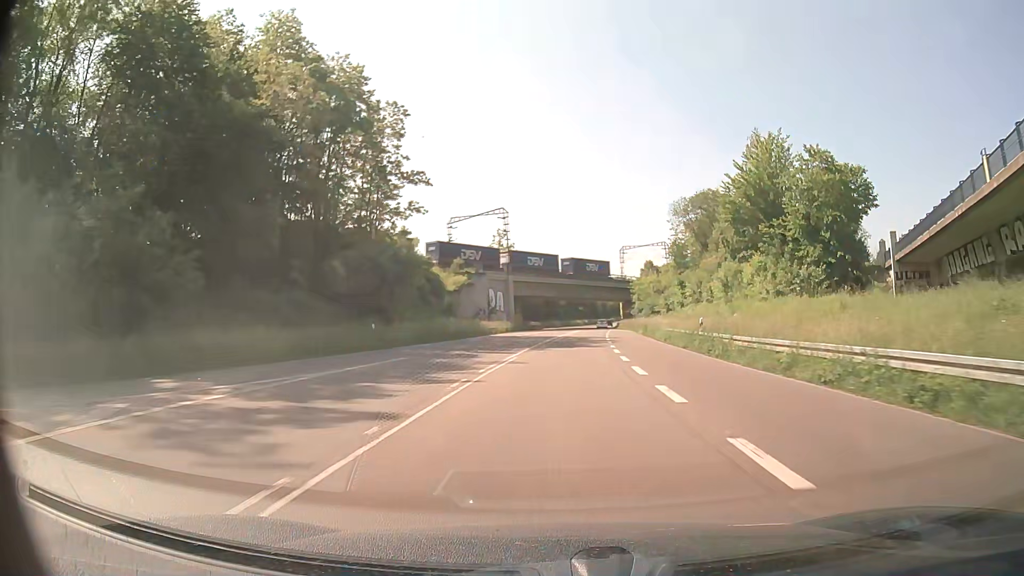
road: primary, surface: asphalt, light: Day
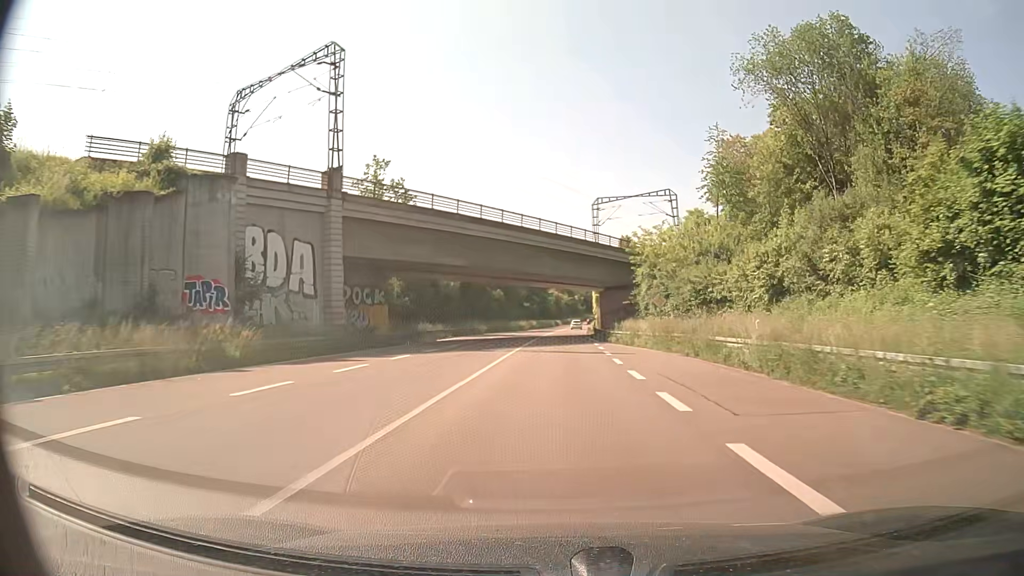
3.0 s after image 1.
(+2.9, +59.5) m; +5°
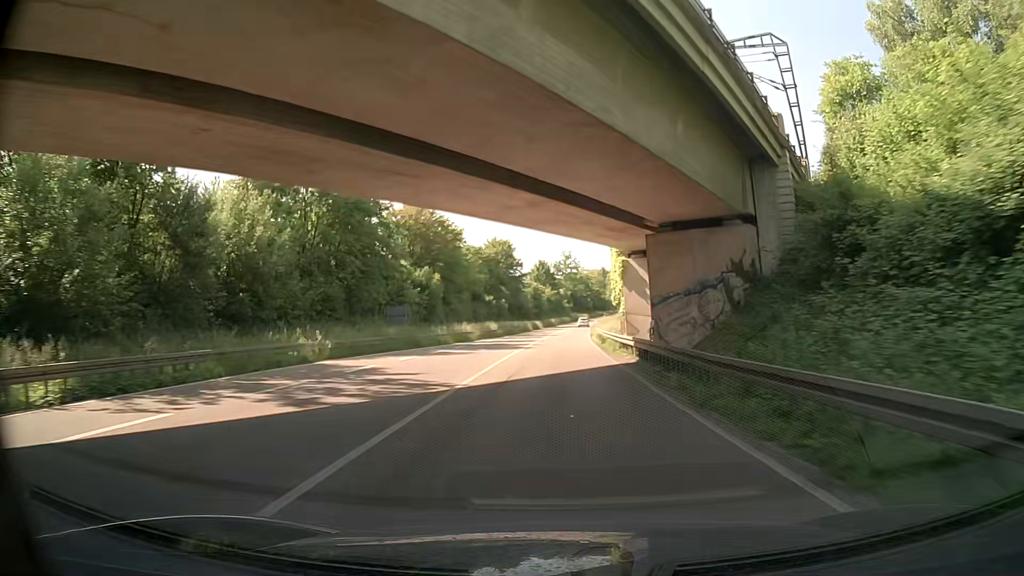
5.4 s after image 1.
(+0.6, +47.7) m; +2°
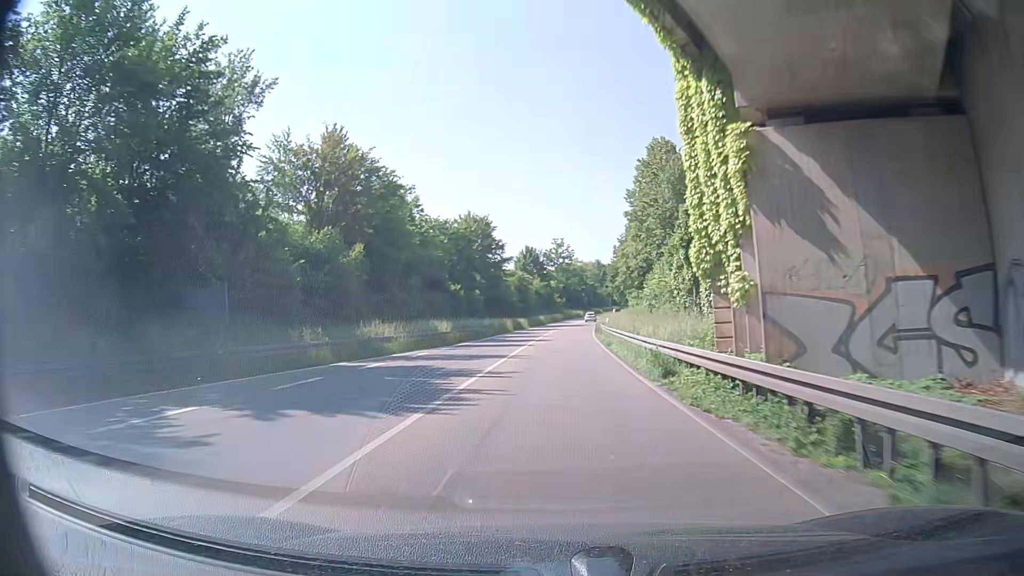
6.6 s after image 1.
(+0.4, +24.0) m; +1°
(0, +10) (0, +20) (0, +30) (+1, +40) (+1, +50) (+1, +60) (+2, +70) (+3, +80) (+4, +90) (+5, +100) m
